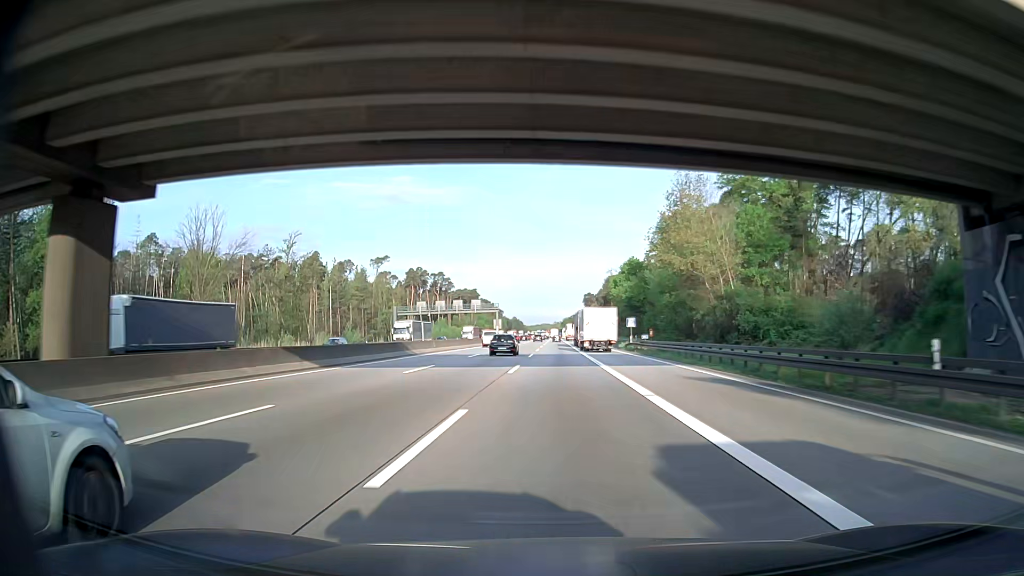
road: motorway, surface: asphalt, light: Day
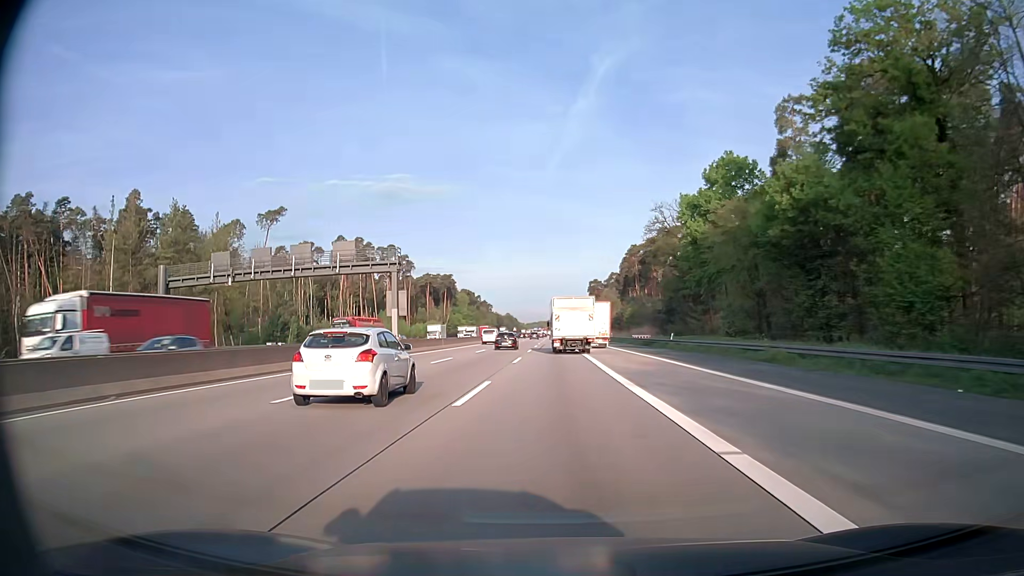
(+0.2, +83.4) m; 0°
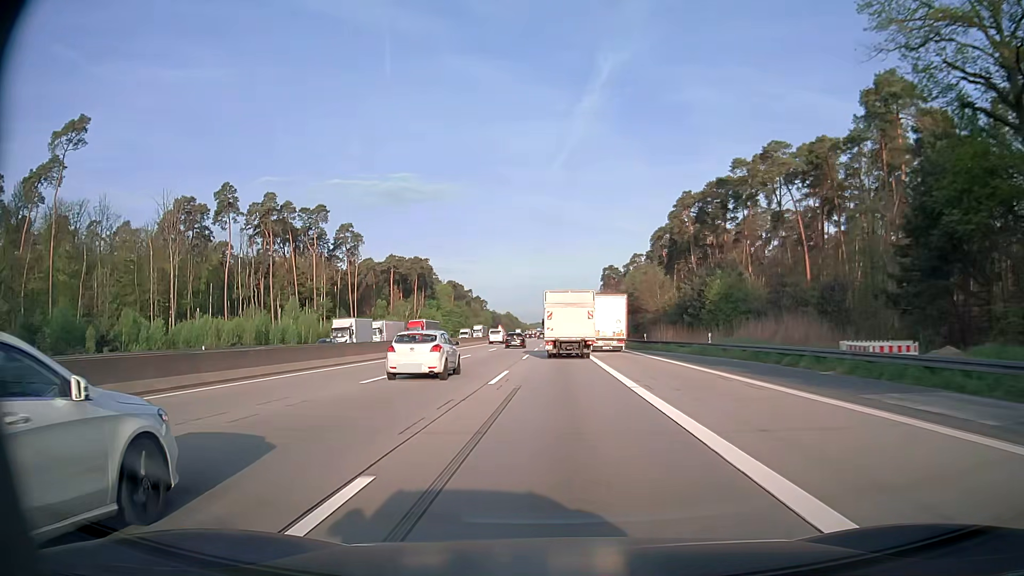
(-0.2, +66.1) m; 0°
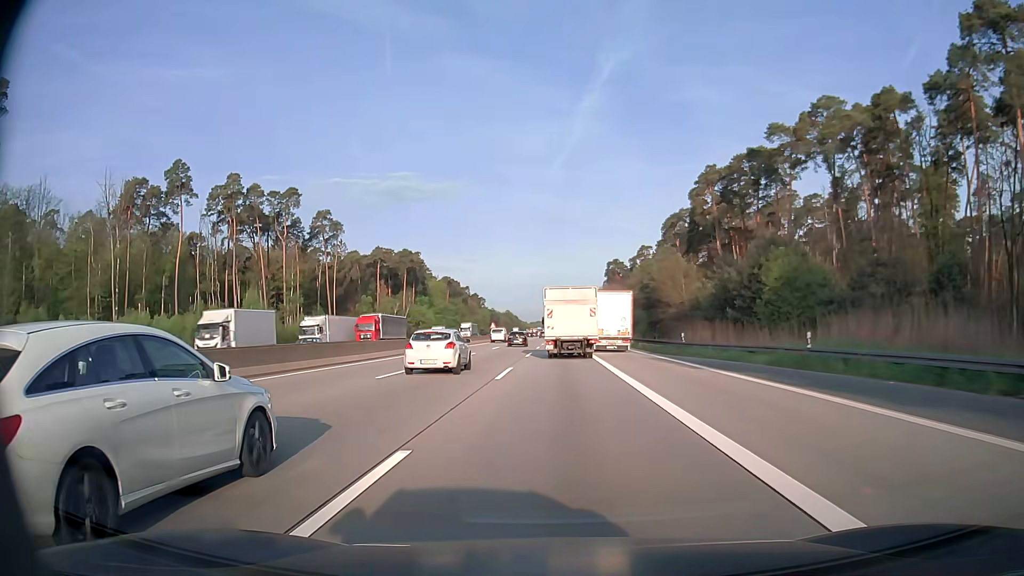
(0.0, +16.6) m; 0°
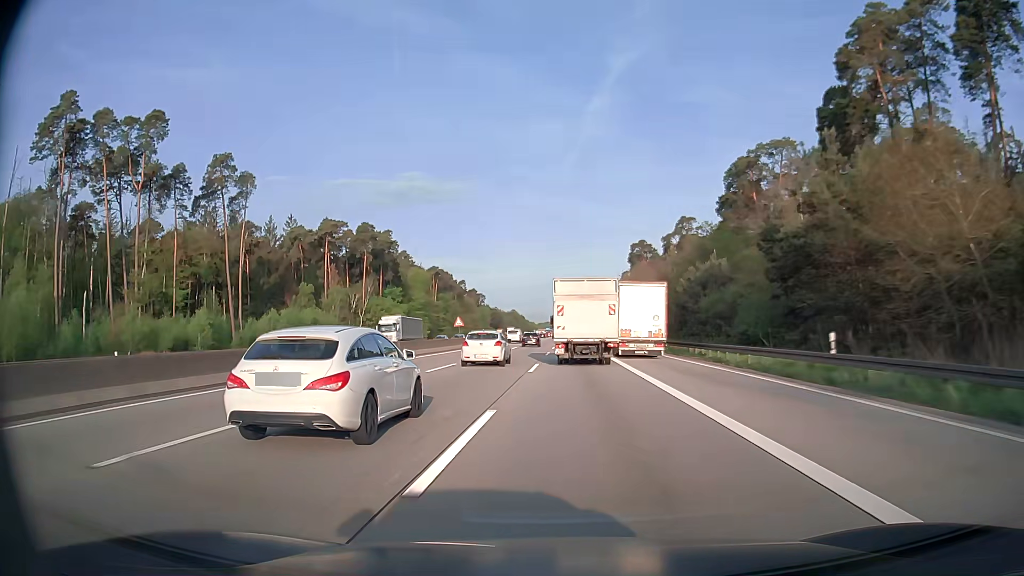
(-0.2, +49.8) m; -1°
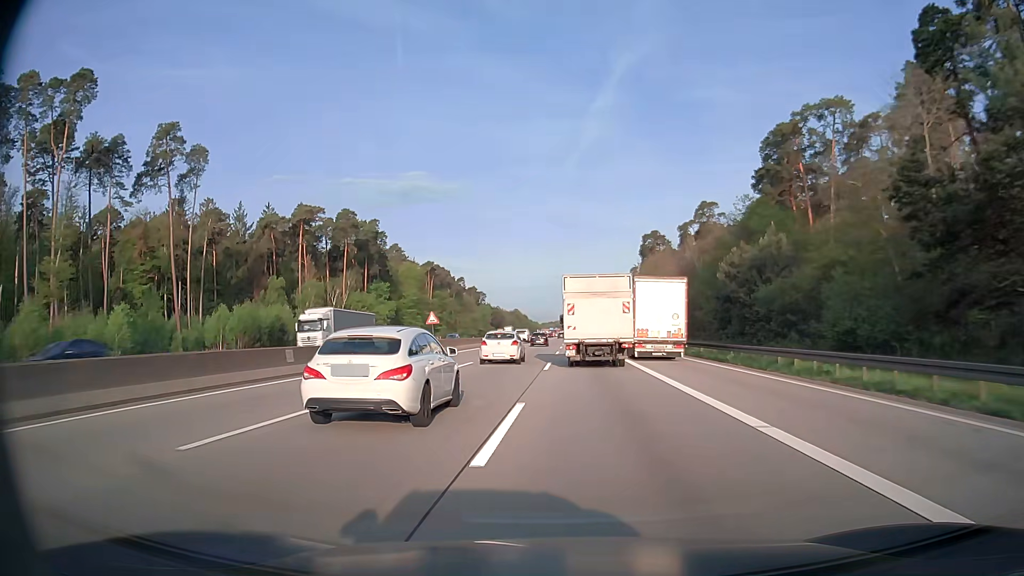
(0.0, +16.6) m; 0°
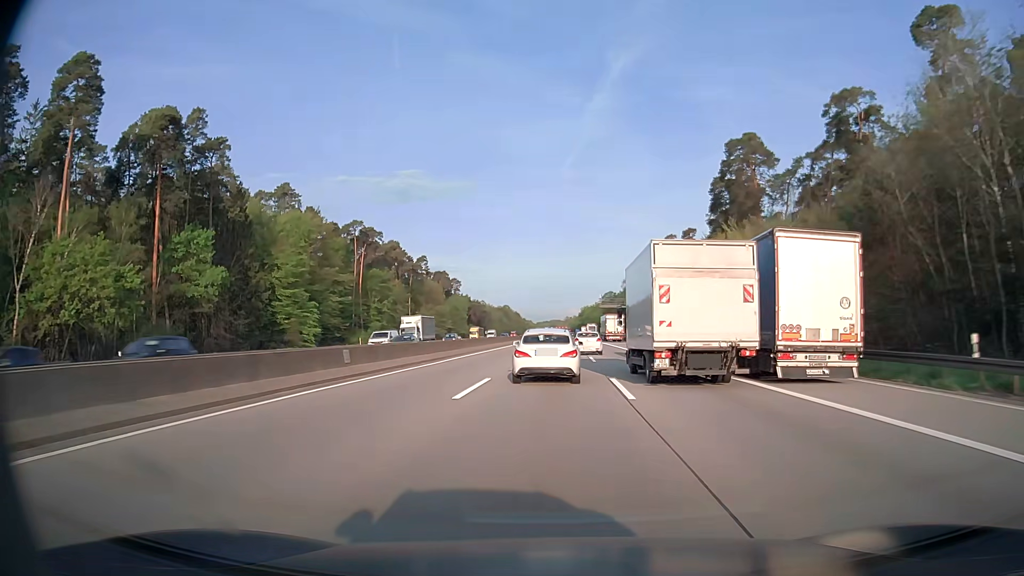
(-0.3, +83.2) m; 0°
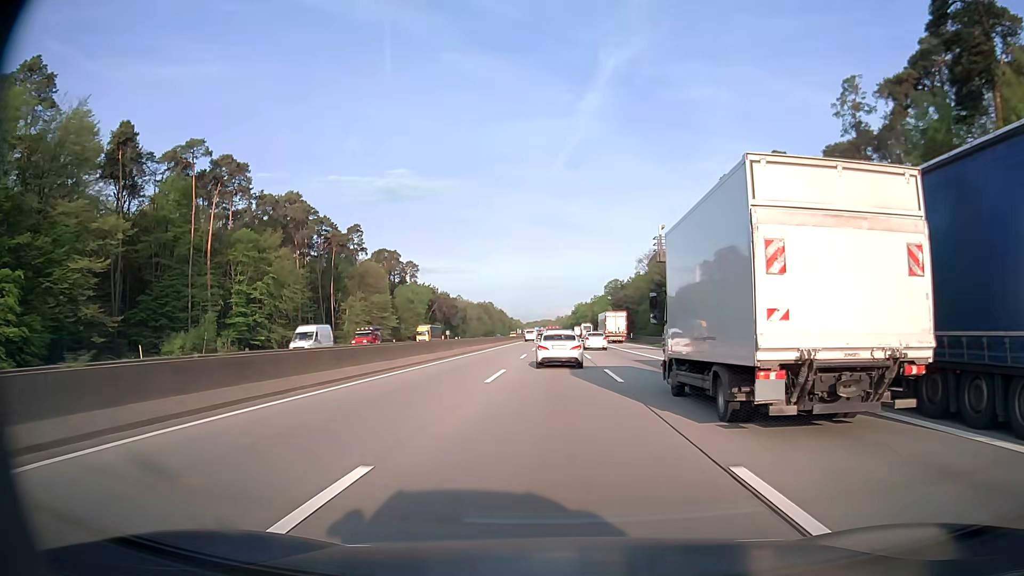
(+0.8, +67.1) m; +1°
(0, +10) (0, +20) (0, +30) (0, +40) (0, +50) (0, +60) (0, +70) (0, +80) (0, +90) (0, +100) m
